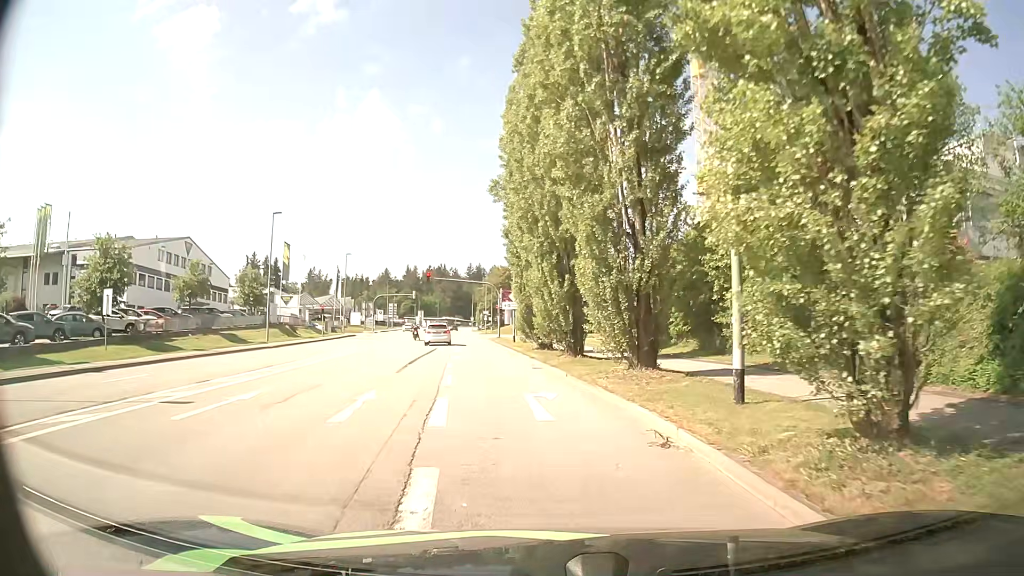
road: tertiary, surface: asphalt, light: Day
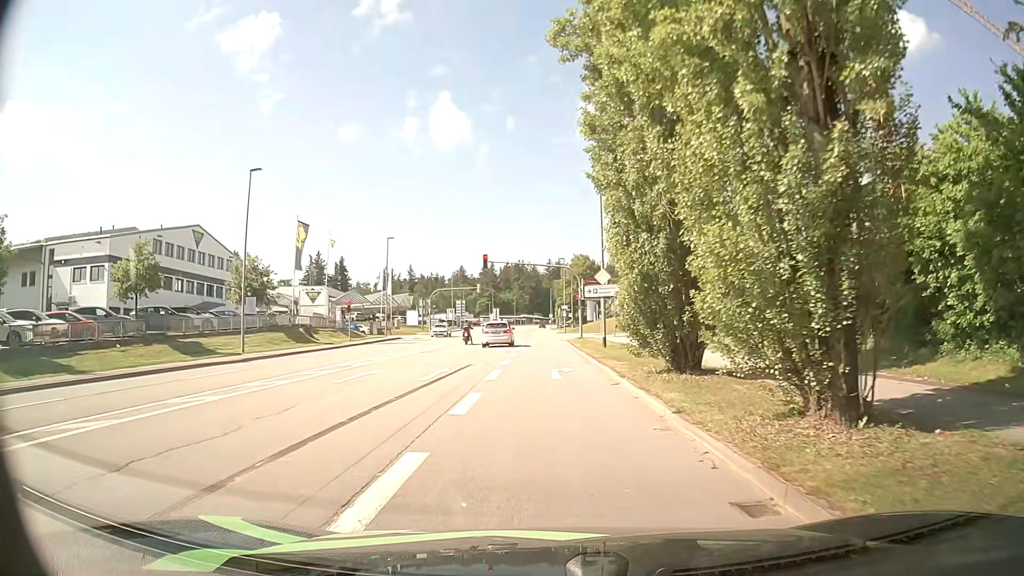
(-1.1, +17.4) m; -8°
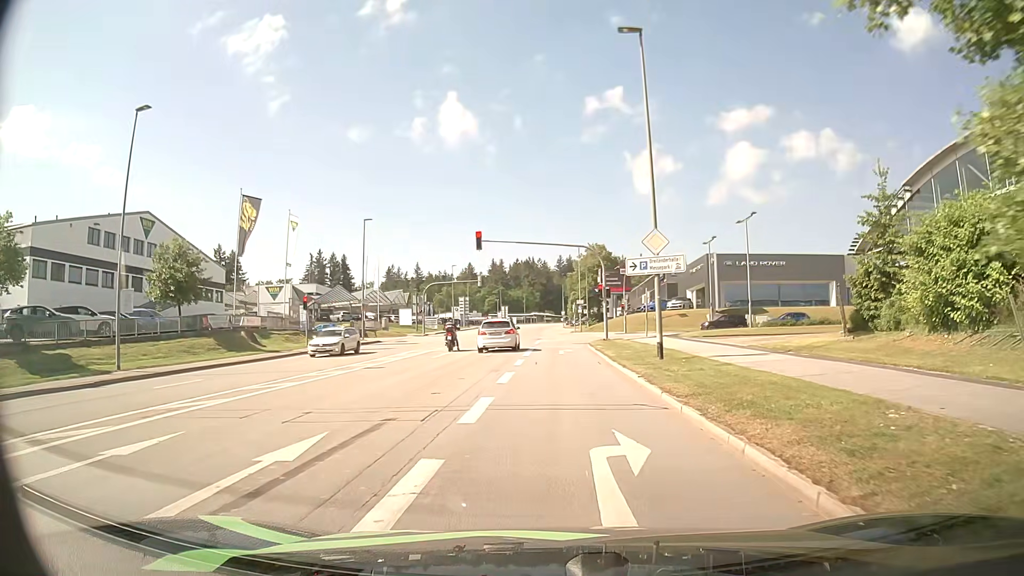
(+0.1, +13.1) m; 0°
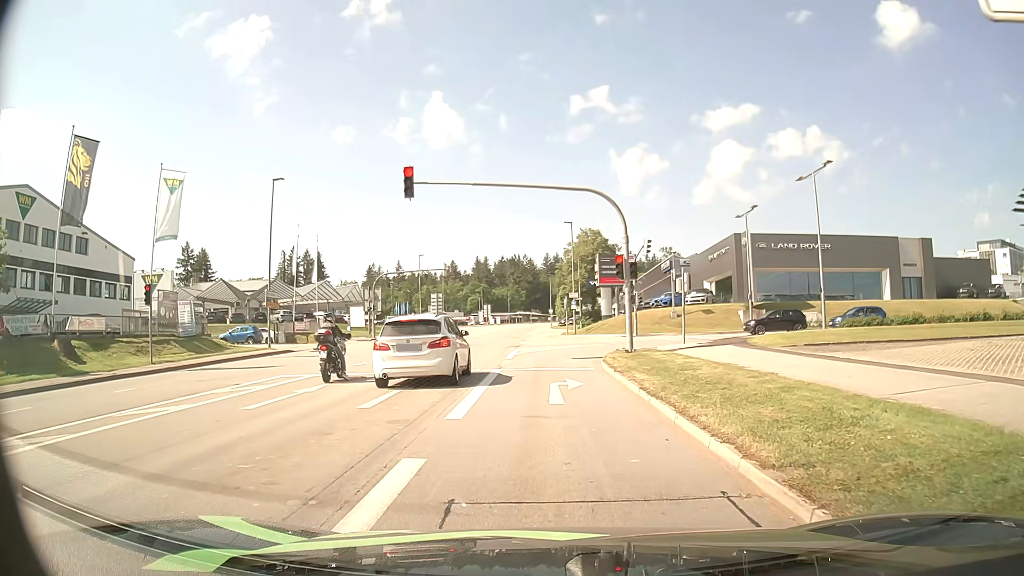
(+0.1, +17.3) m; +1°
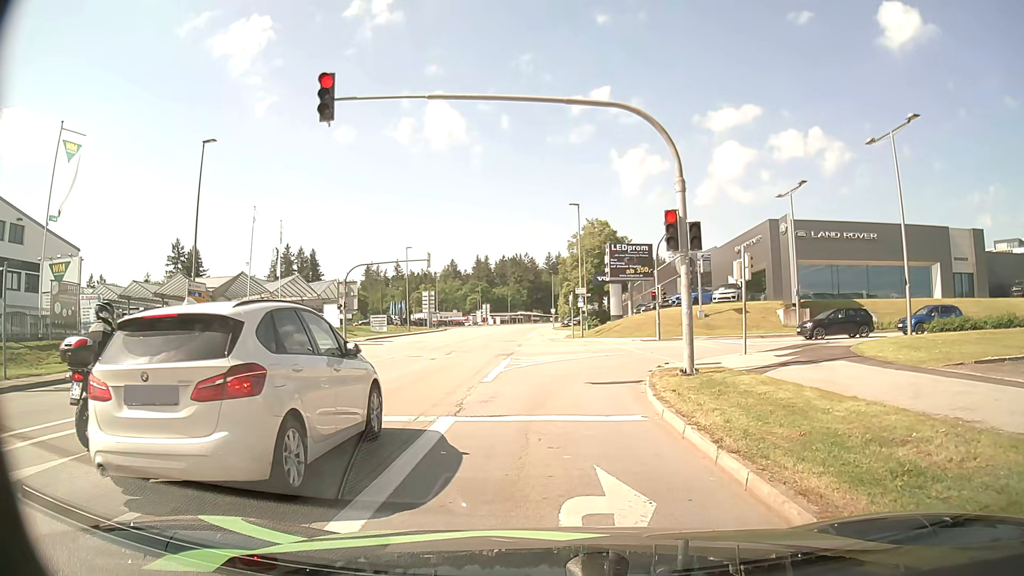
(+0.1, +9.5) m; 0°
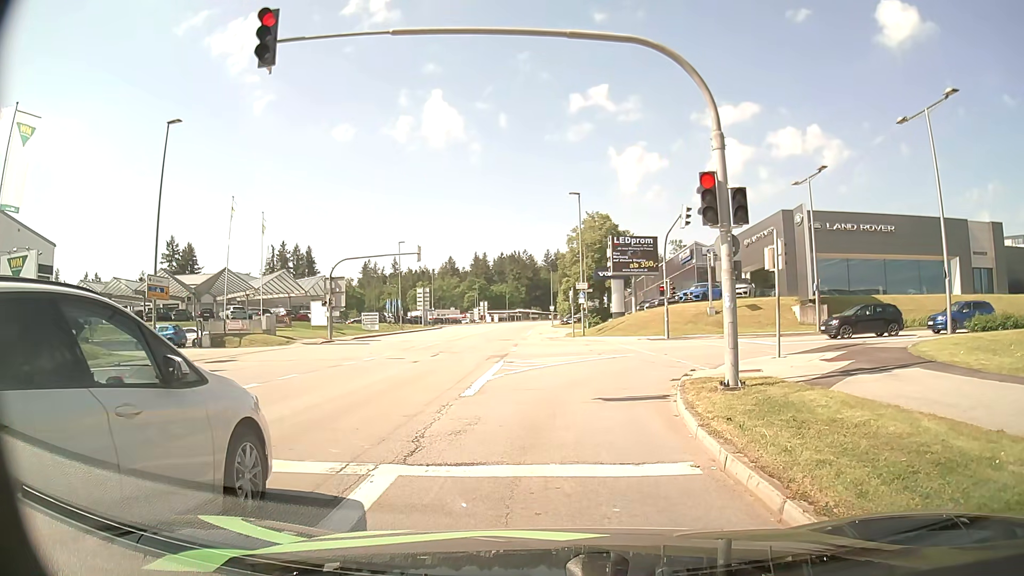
(0.0, +3.3) m; +1°
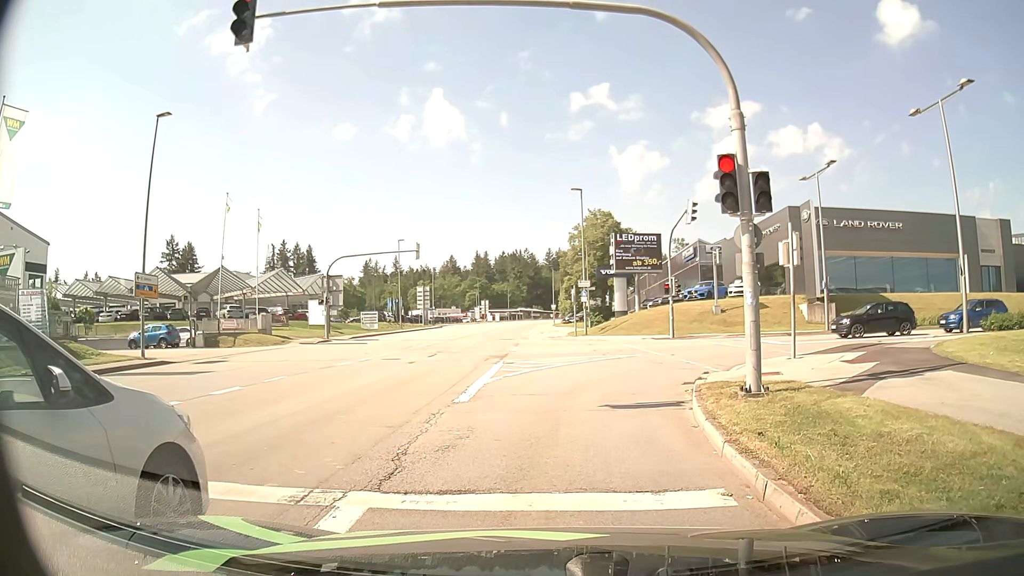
(0.0, +1.0) m; -2°
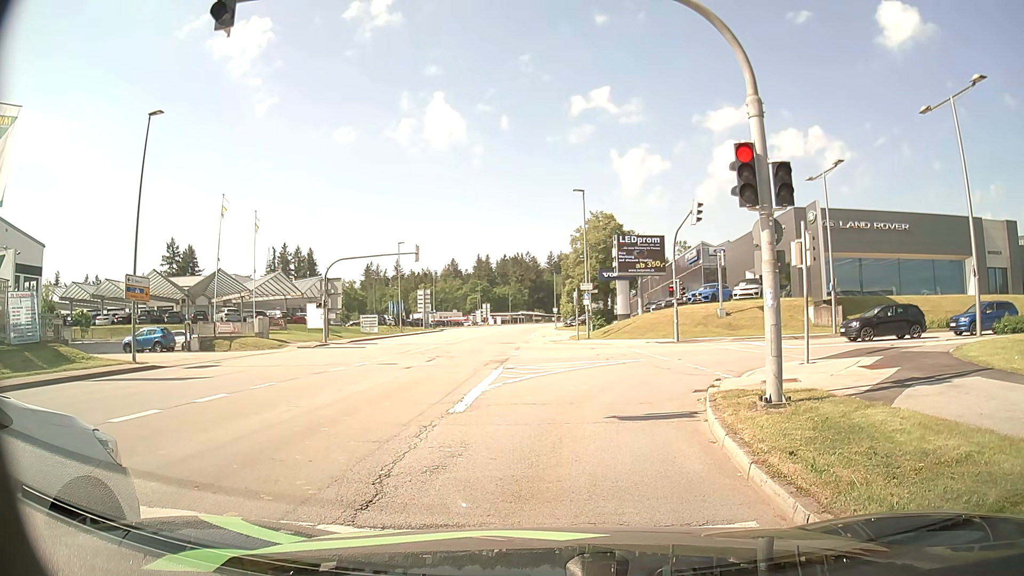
(0.0, +0.8) m; 0°
(0, +10) (+3, +19) (+11, +25) (+21, +26) (+31, +26) (+41, +24) (+51, +23) (+60, +21) (+70, +19) (+80, +16) m
